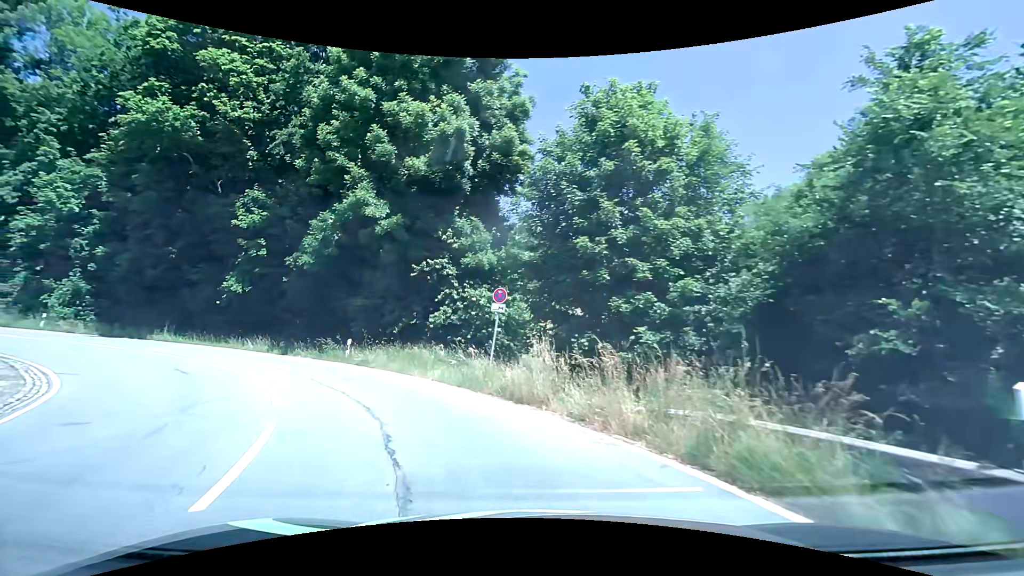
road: tertiary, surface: asphalt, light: Day
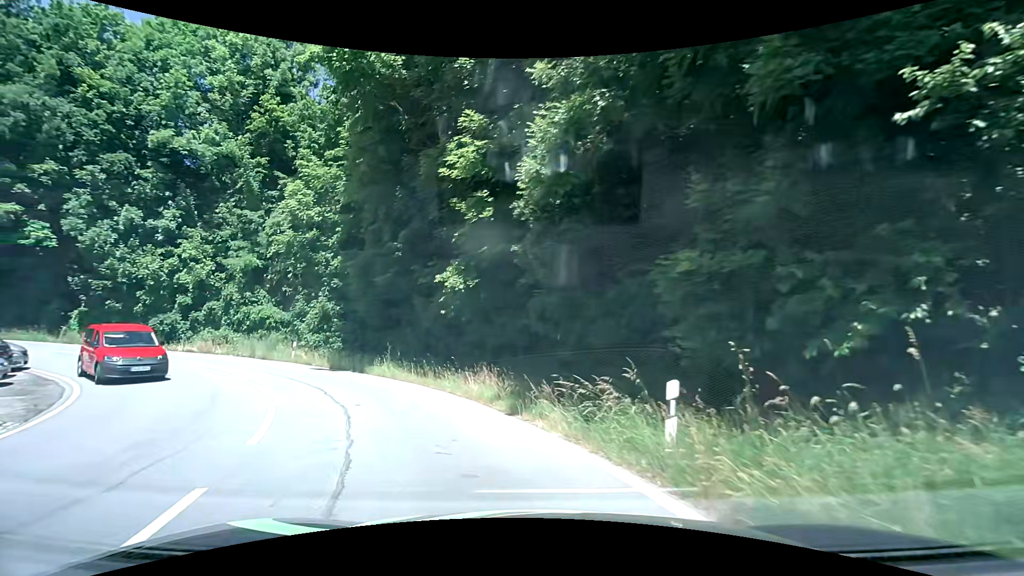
(-4.6, +15.1) m; -34°
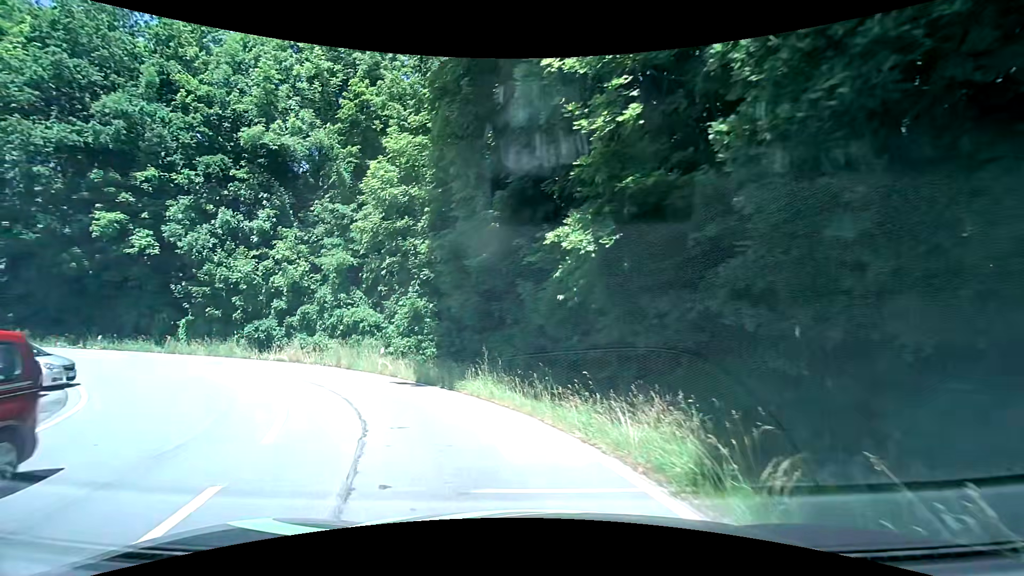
(-0.8, +6.4) m; -14°
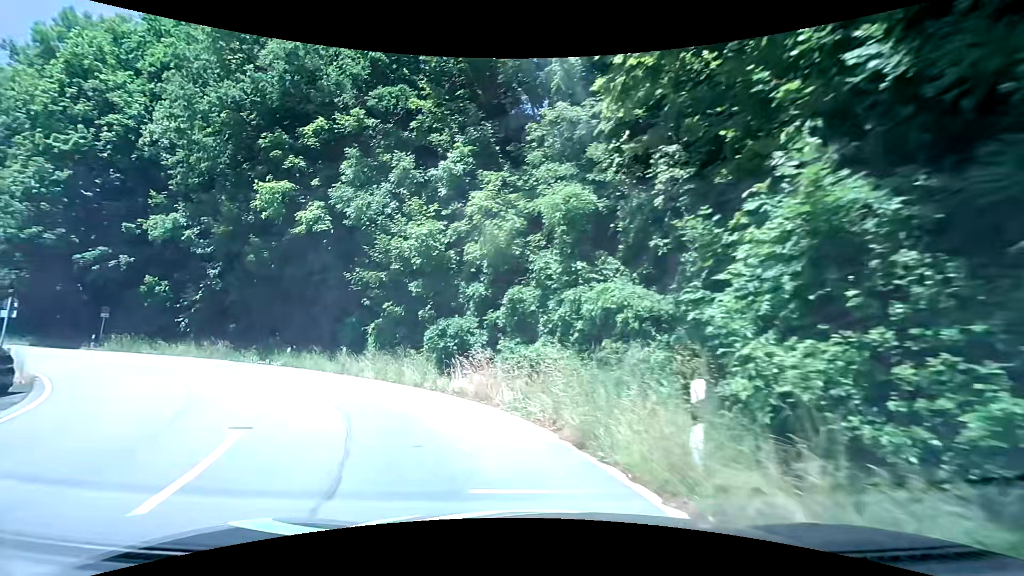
(-4.0, +16.1) m; -29°
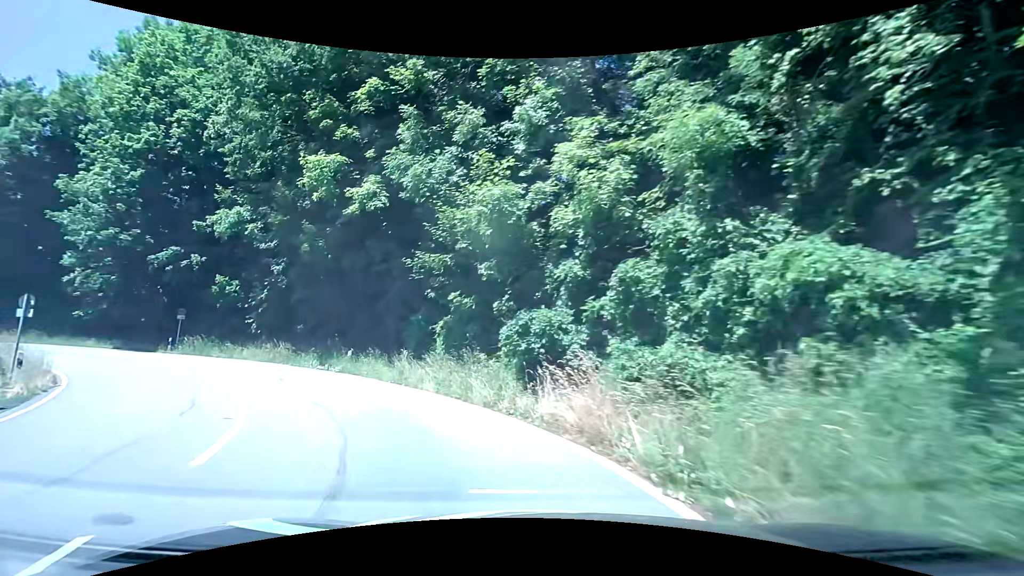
(-0.4, +4.9) m; -10°
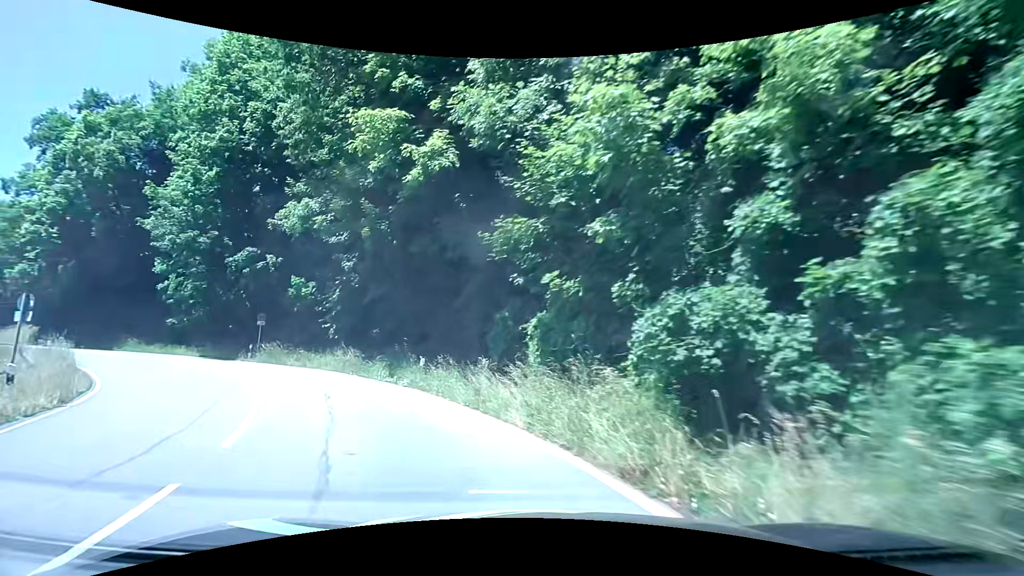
(-0.5, +5.1) m; -10°
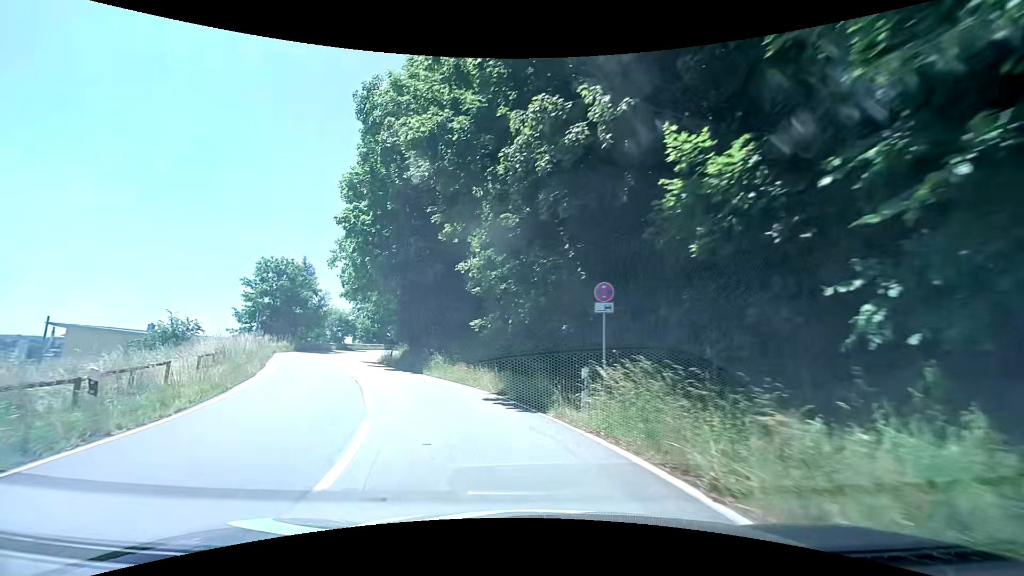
(-9.0, +20.3) m; -43°
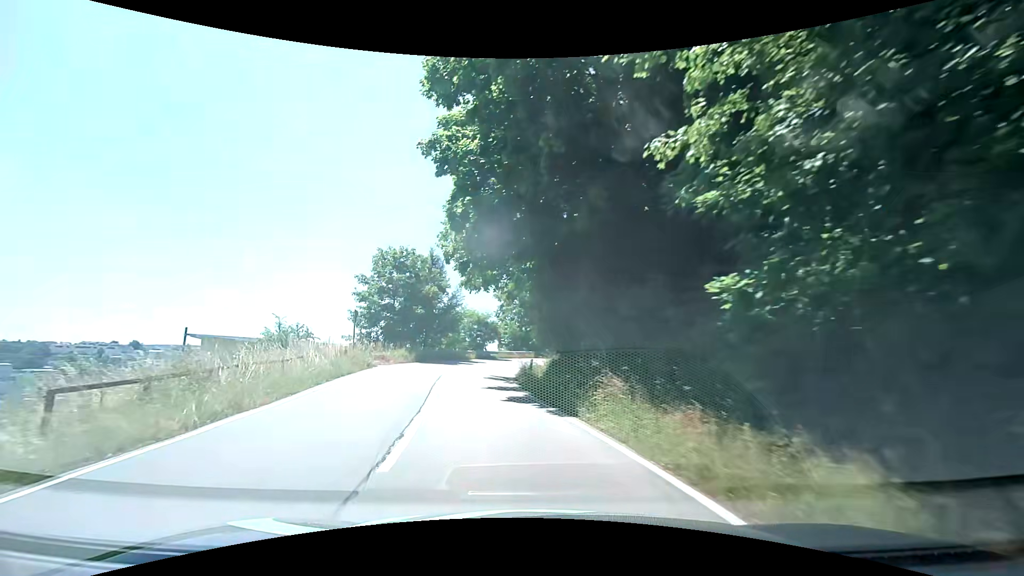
(-2.0, +12.2) m; -18°
(-1, +10) (-2, +20) (-3, +30) (-3, +40) (-1, +50) (+3, +59) (+9, +67) (+17, +73) (+26, +78) (+35, +80) m
